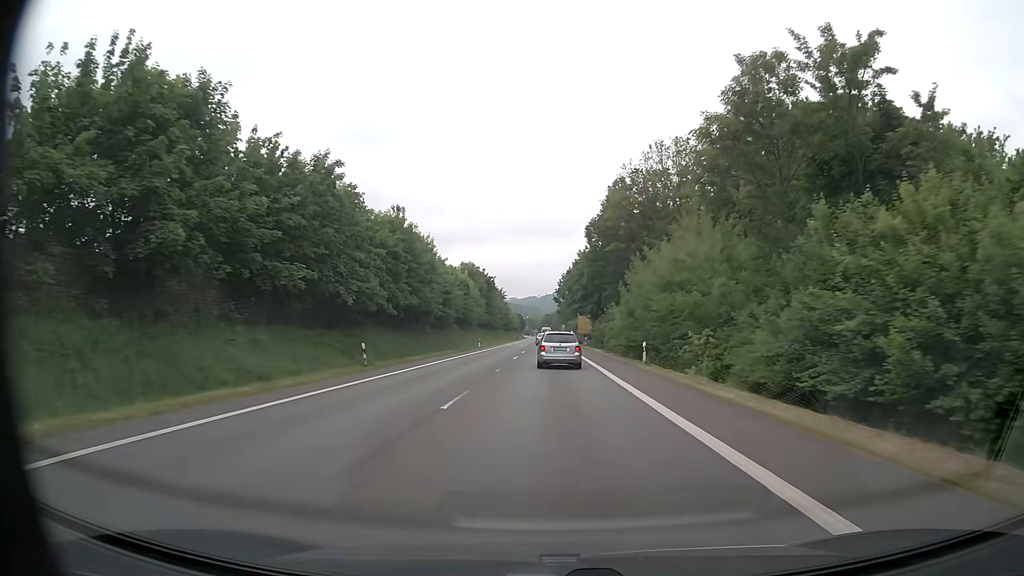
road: primary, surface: asphalt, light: Day
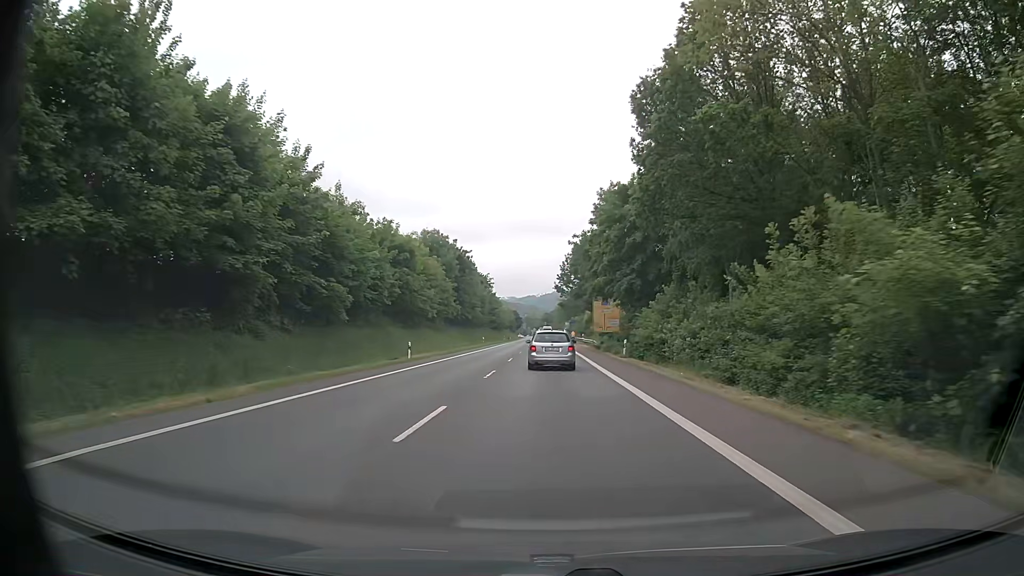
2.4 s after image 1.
(+0.2, +40.6) m; 0°
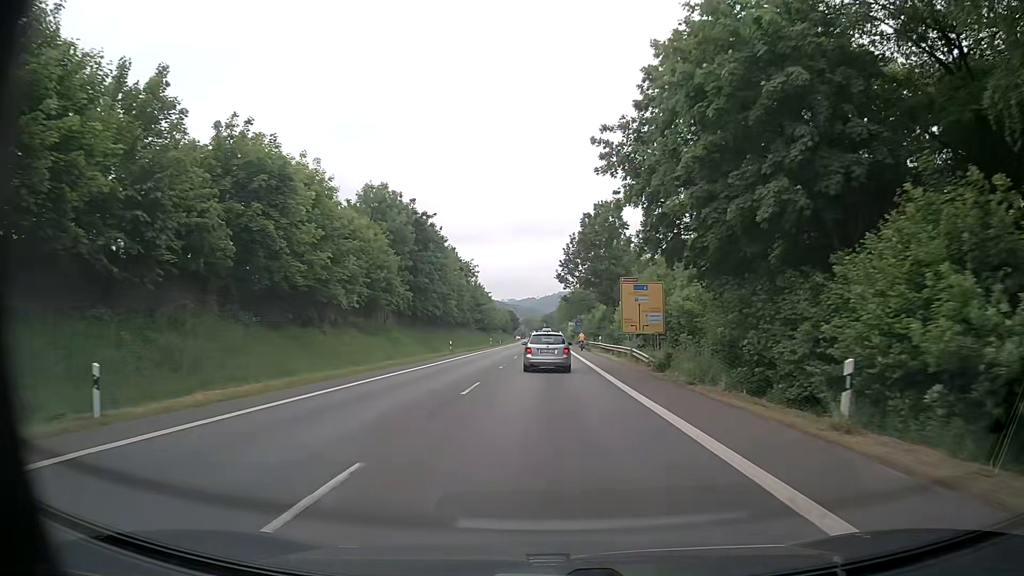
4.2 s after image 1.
(+0.1, +29.4) m; 0°
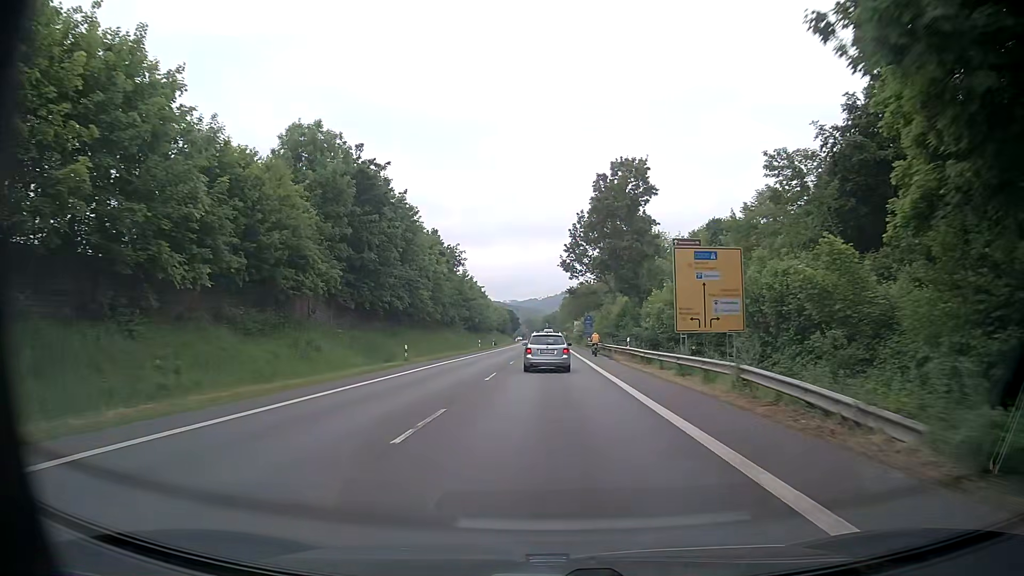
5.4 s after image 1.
(0.0, +19.3) m; -1°
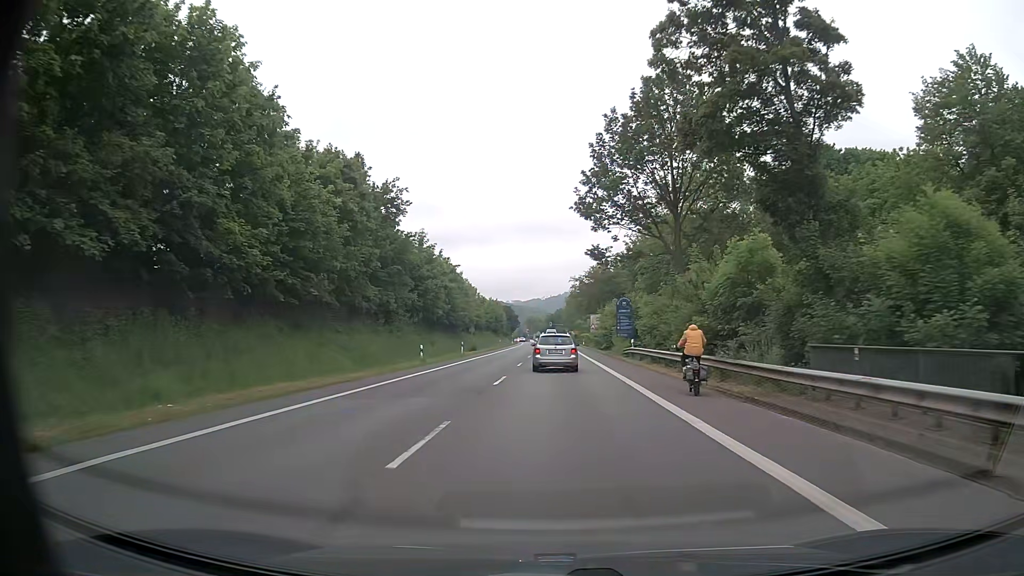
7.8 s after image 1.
(+0.4, +38.3) m; 0°
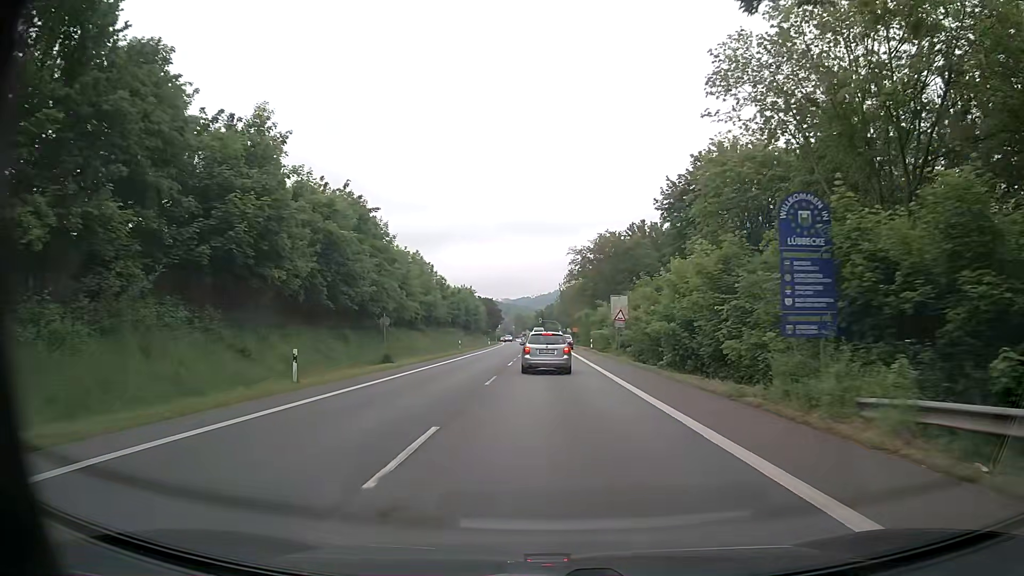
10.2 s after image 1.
(+0.2, +37.5) m; +1°
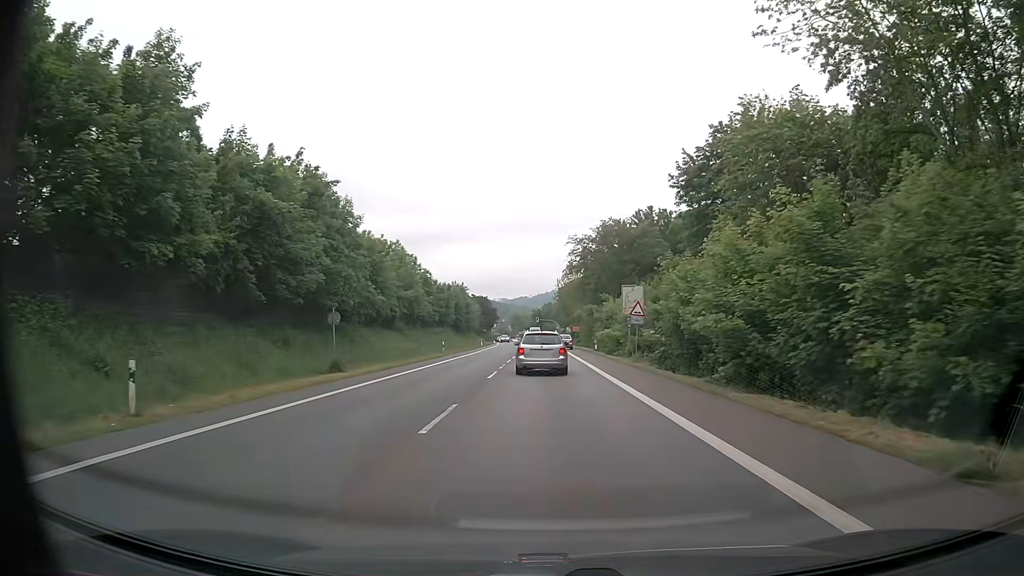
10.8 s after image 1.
(0.0, +9.0) m; 0°
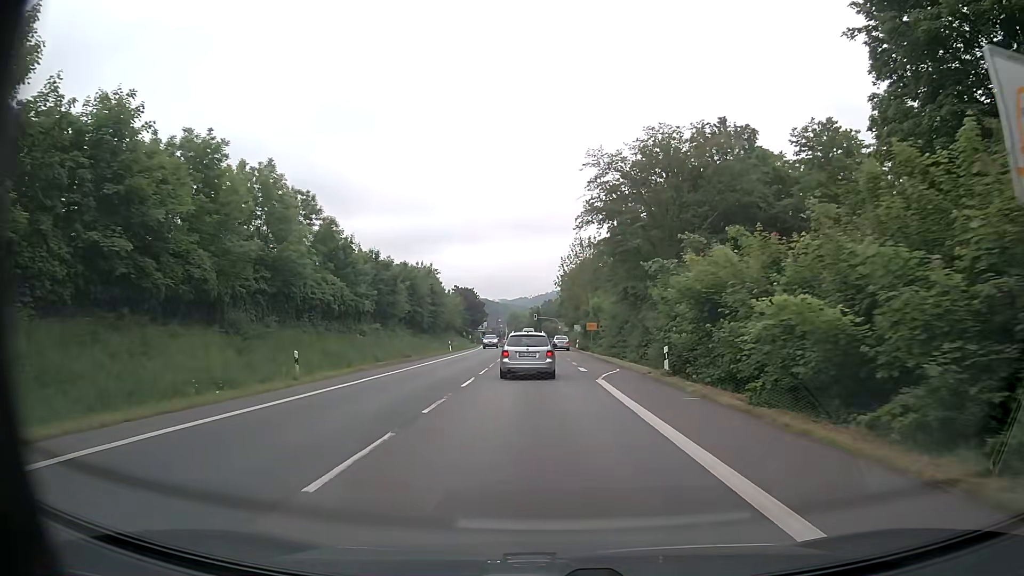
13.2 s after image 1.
(+0.1, +33.7) m; 0°
(0, +10) (0, +20) (0, +30) (+1, +40) (+1, +50) (+1, +60) (+1, +70) (+1, +80) (0, +90) (0, +100) m
